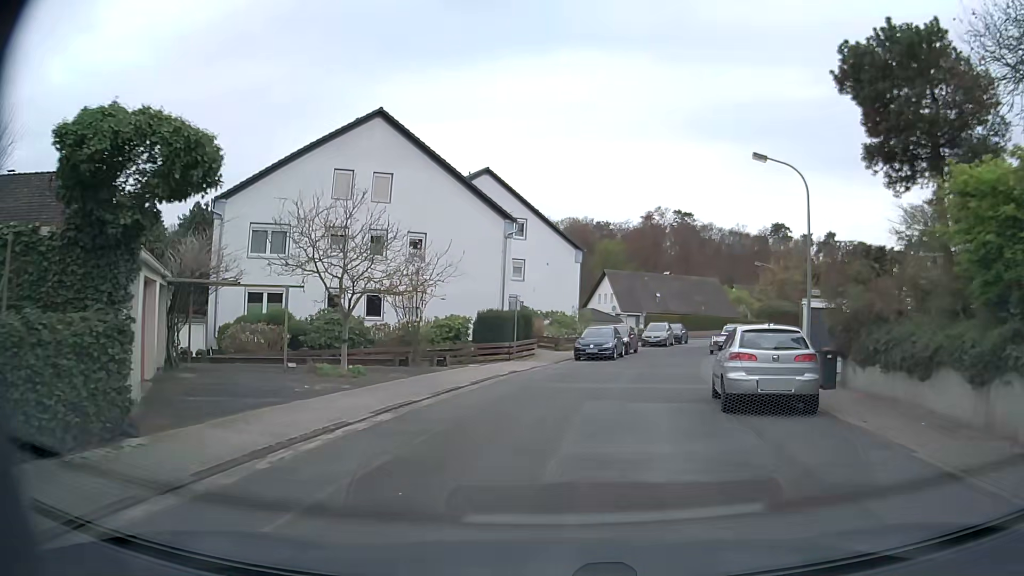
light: Day
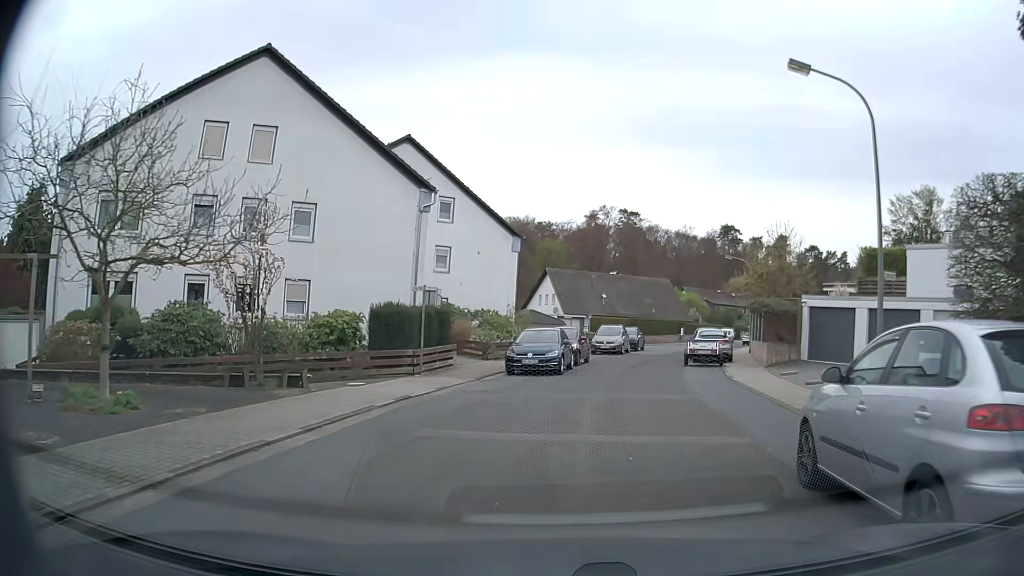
(+0.3, +8.0) m; +5°
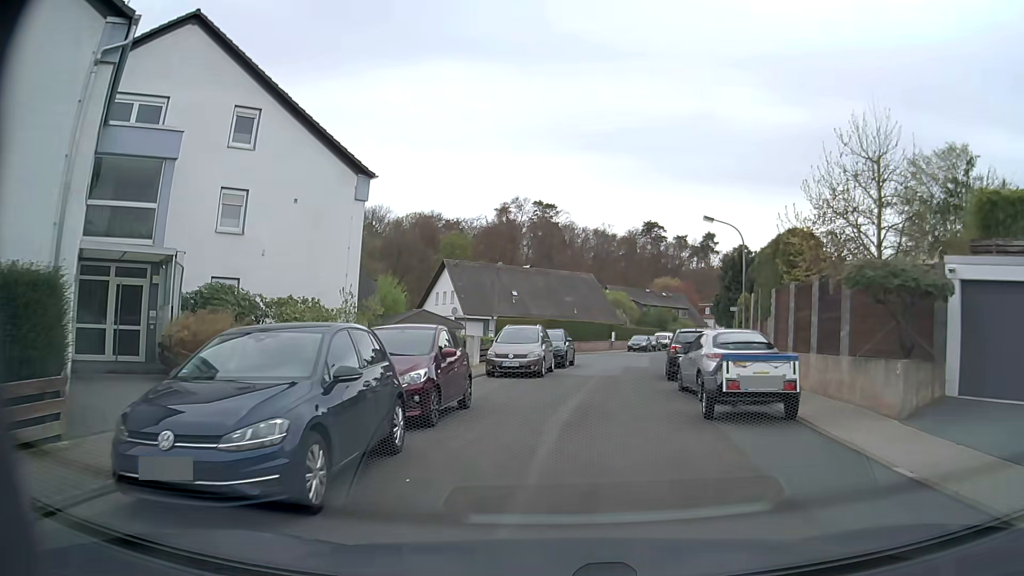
(+1.2, +16.2) m; +8°
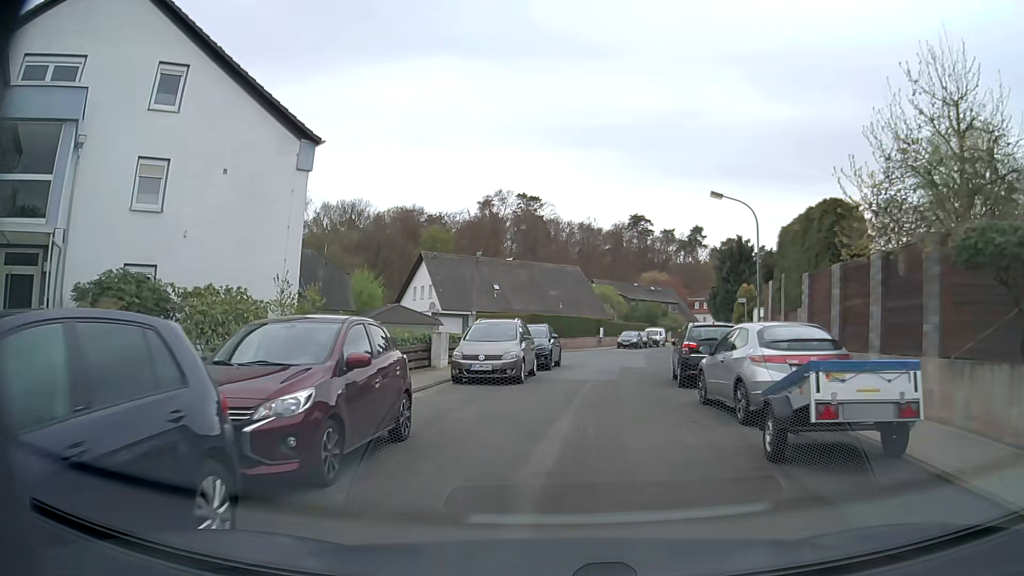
(0.0, +4.1) m; +1°
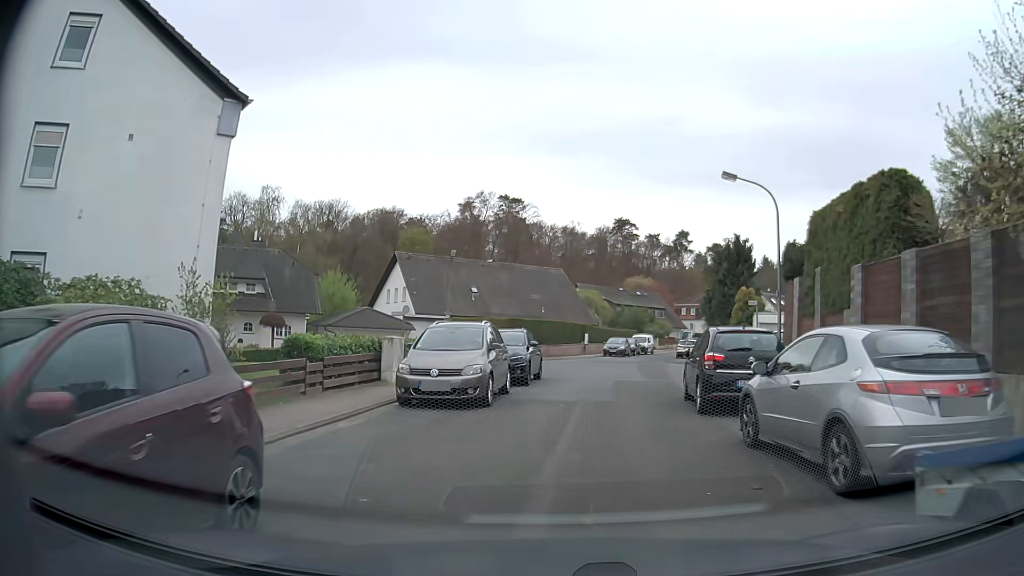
(0.0, +4.1) m; +1°
(0, +10) (+2, +20) (+3, +30) (+5, +40) (+7, +49) (+10, +59) (+13, +68) (+17, +78) (+20, +87) (+25, +96) m
